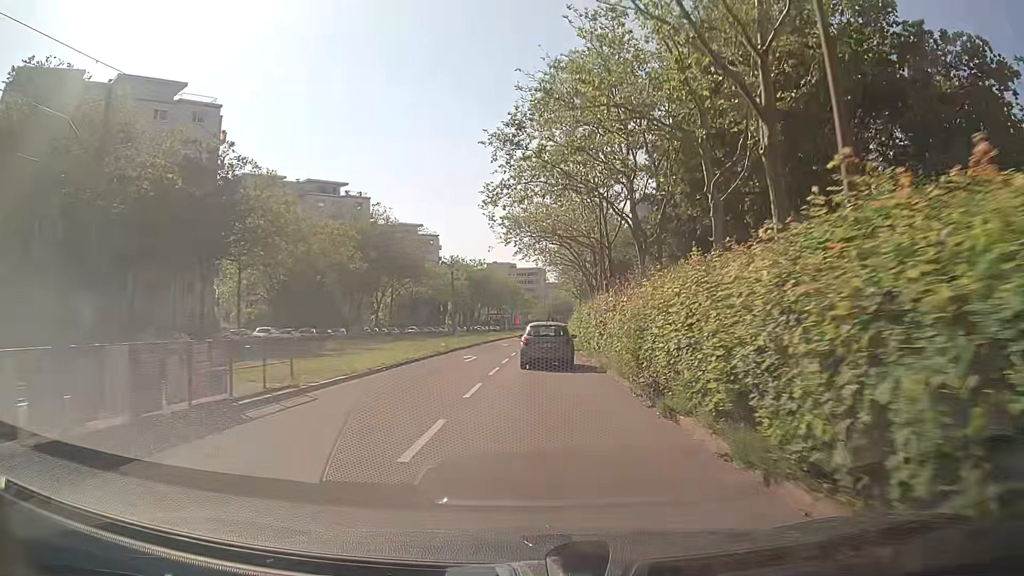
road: tertiary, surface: asphalt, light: Day
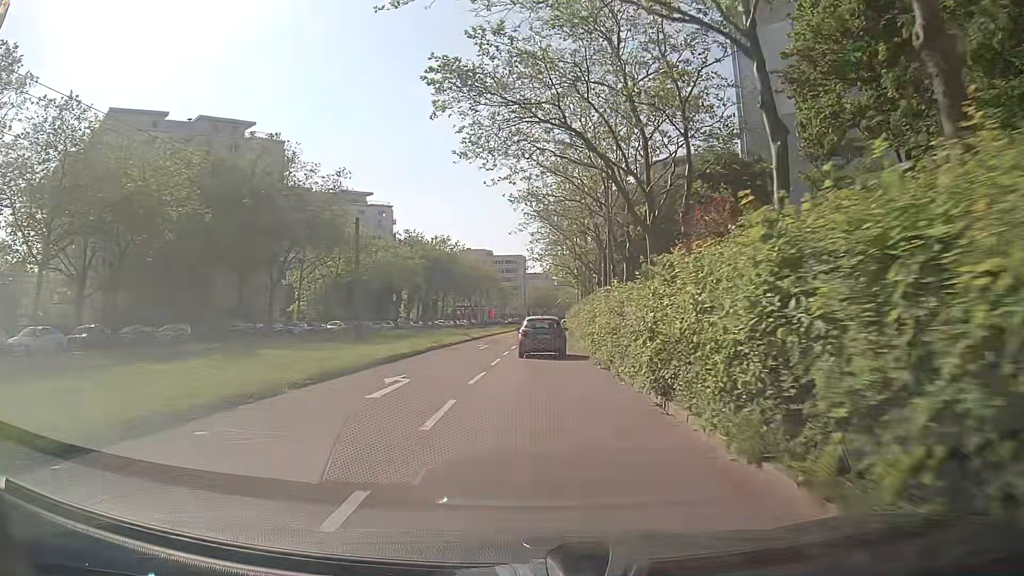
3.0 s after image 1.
(+0.2, +34.5) m; +1°
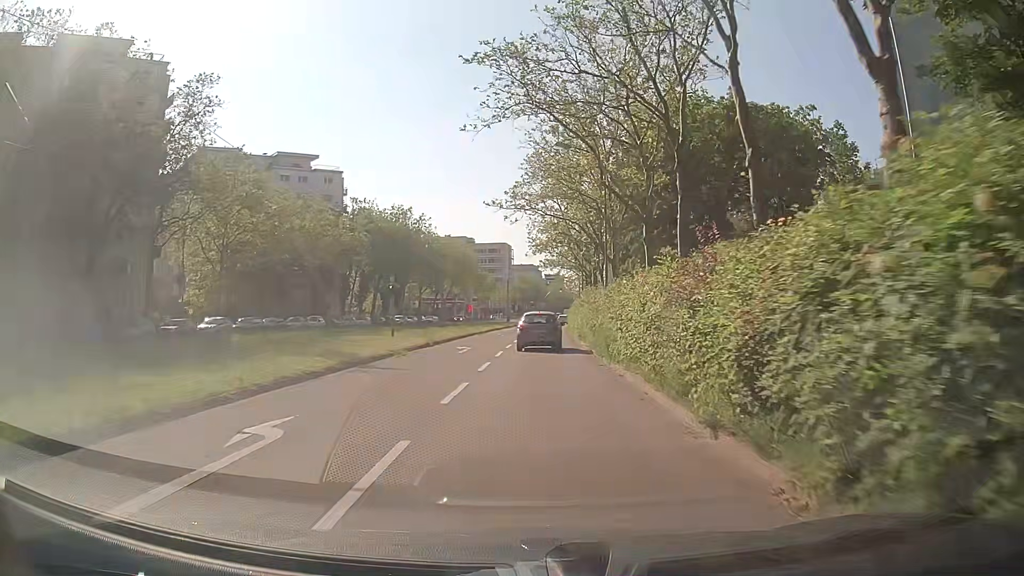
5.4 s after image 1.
(+0.3, +27.8) m; +1°
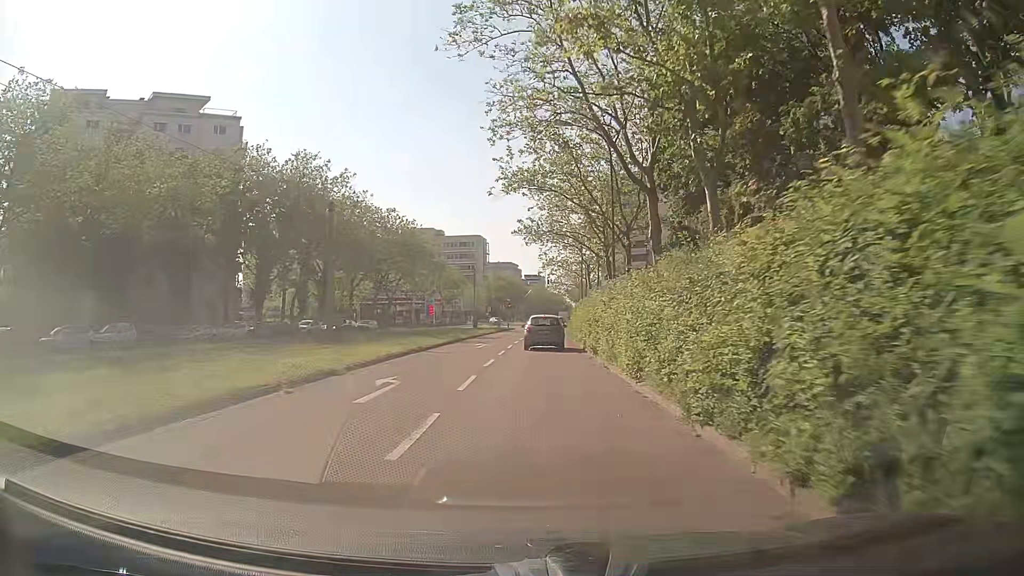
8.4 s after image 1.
(+0.3, +33.4) m; +1°
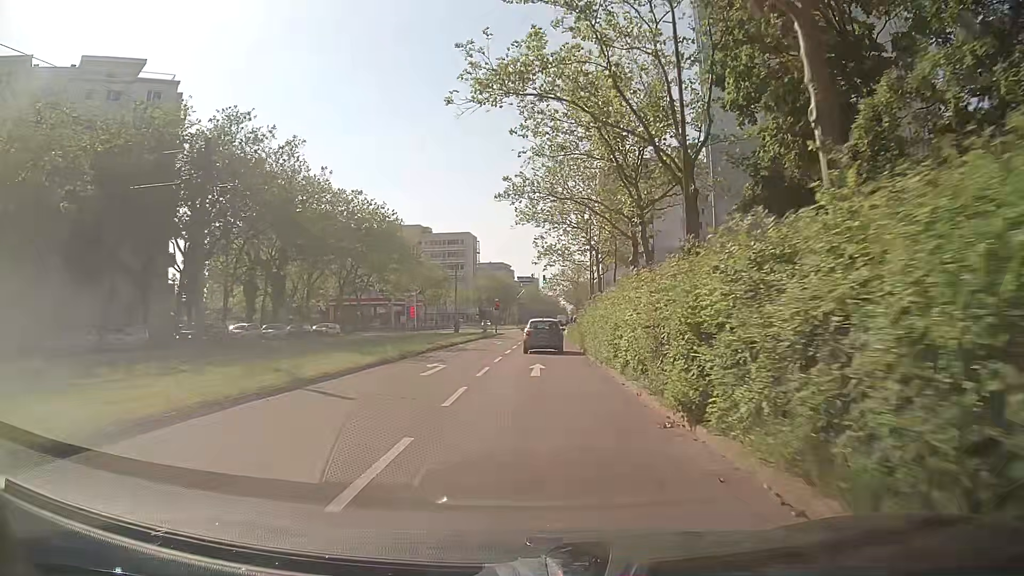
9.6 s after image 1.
(+0.2, +14.0) m; +1°
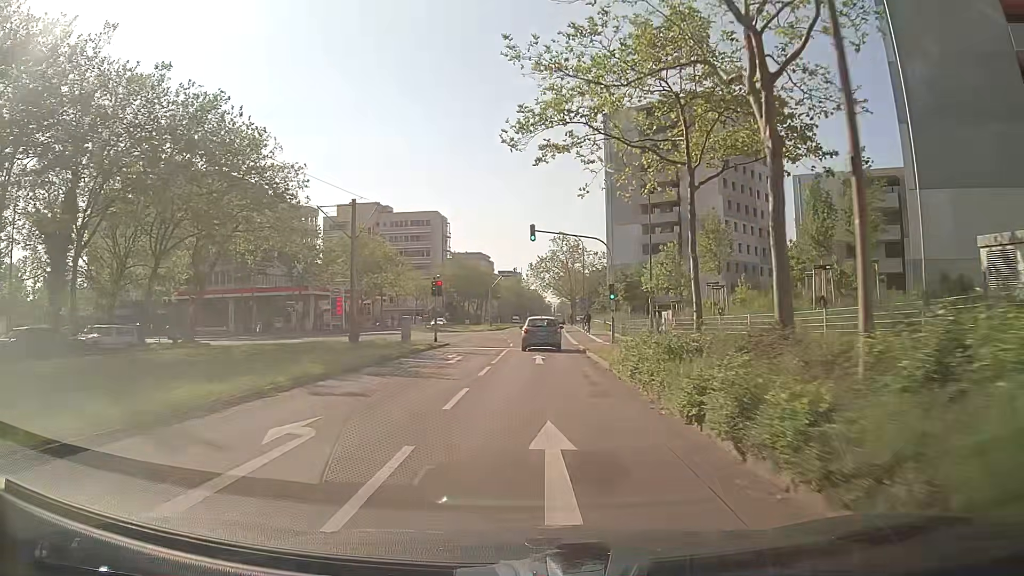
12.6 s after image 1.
(+0.1, +36.4) m; +1°
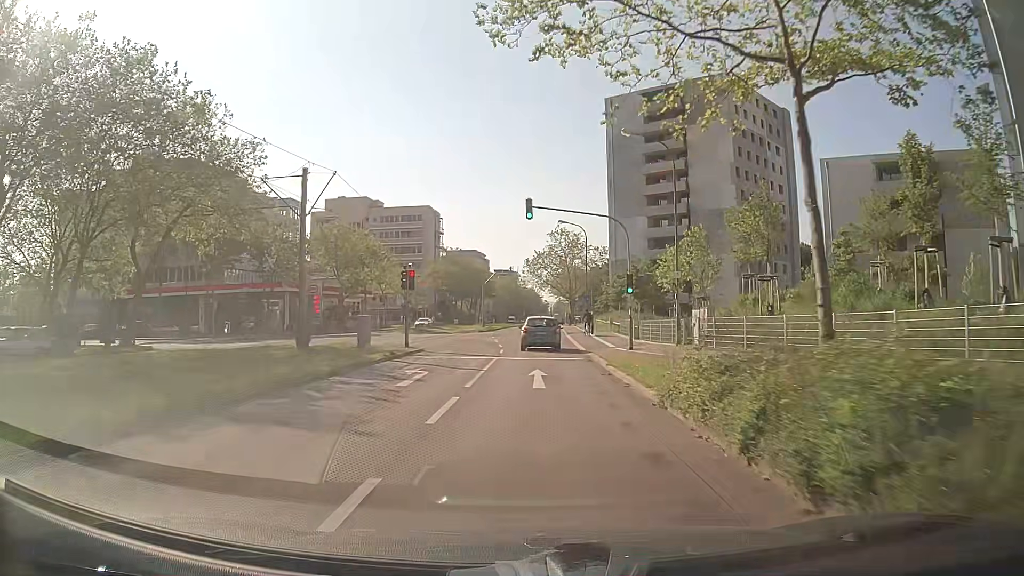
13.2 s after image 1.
(0.0, +7.5) m; 0°
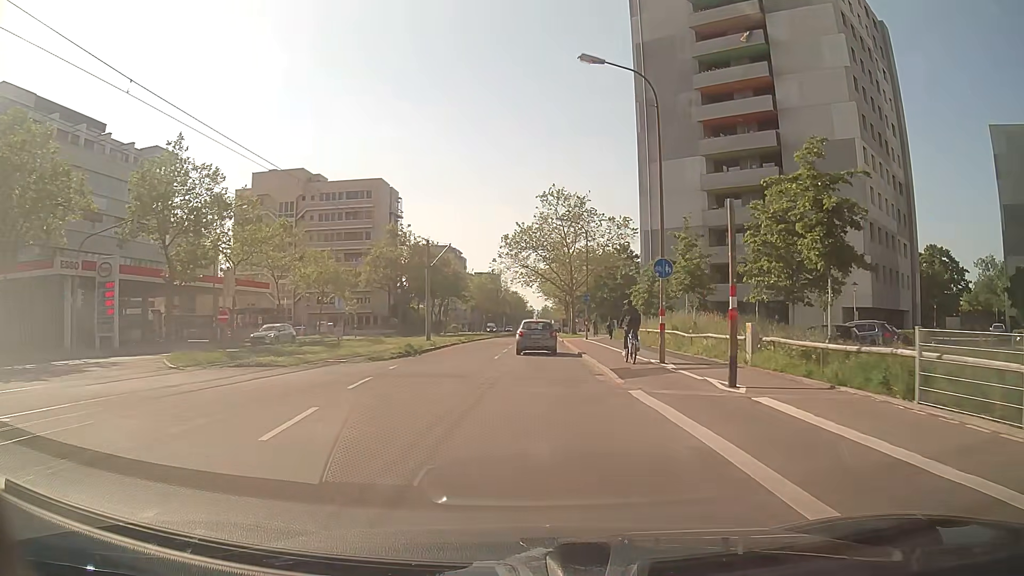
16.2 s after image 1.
(+0.5, +37.1) m; +1°
(0, +10) (0, +20) (0, +30) (+1, +40) (+1, +50) (+1, +60) (+1, +70) (+1, +80) (+2, +90) (+2, +100) m
